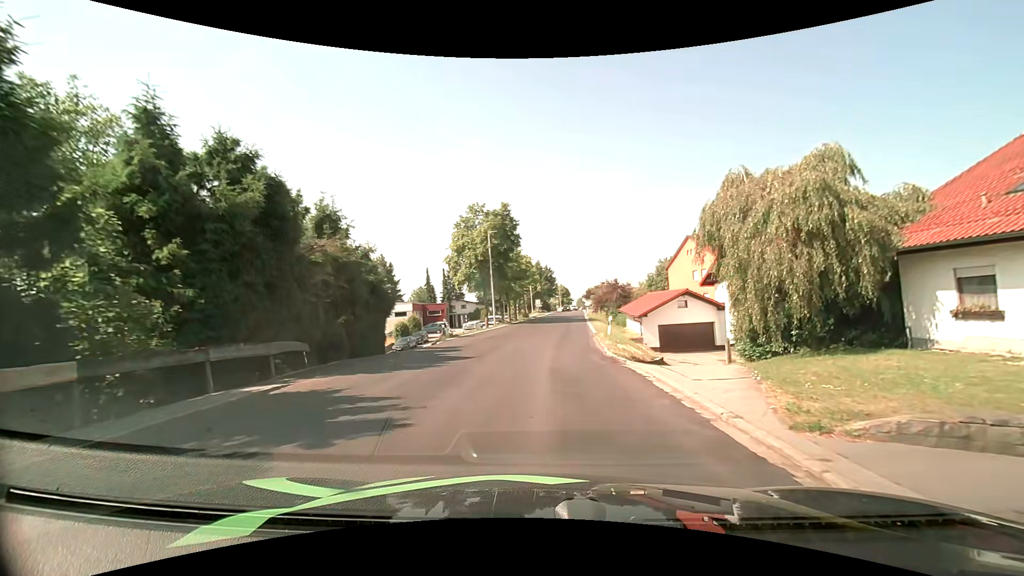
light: Day
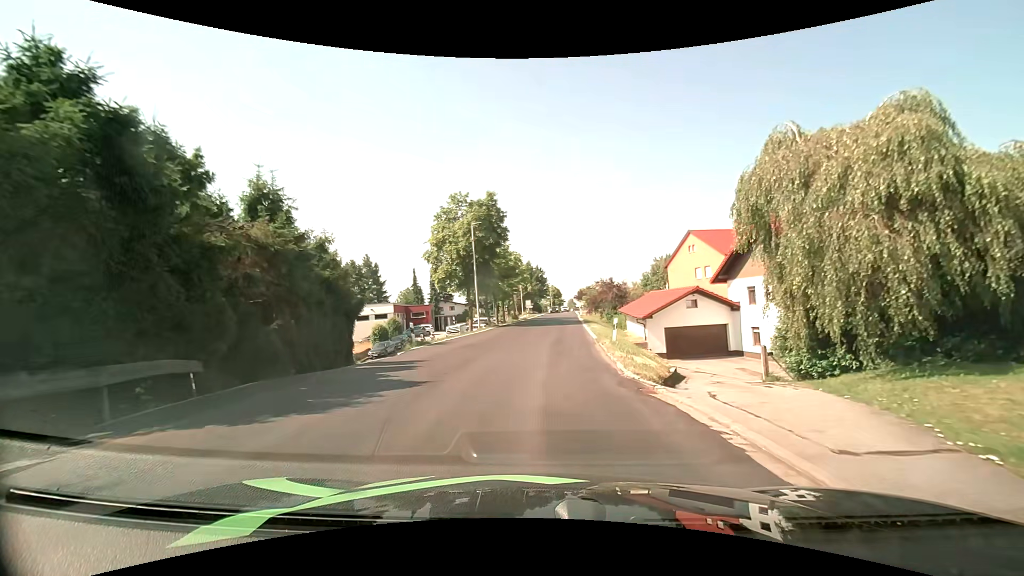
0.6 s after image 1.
(0.0, +4.8) m; +1°
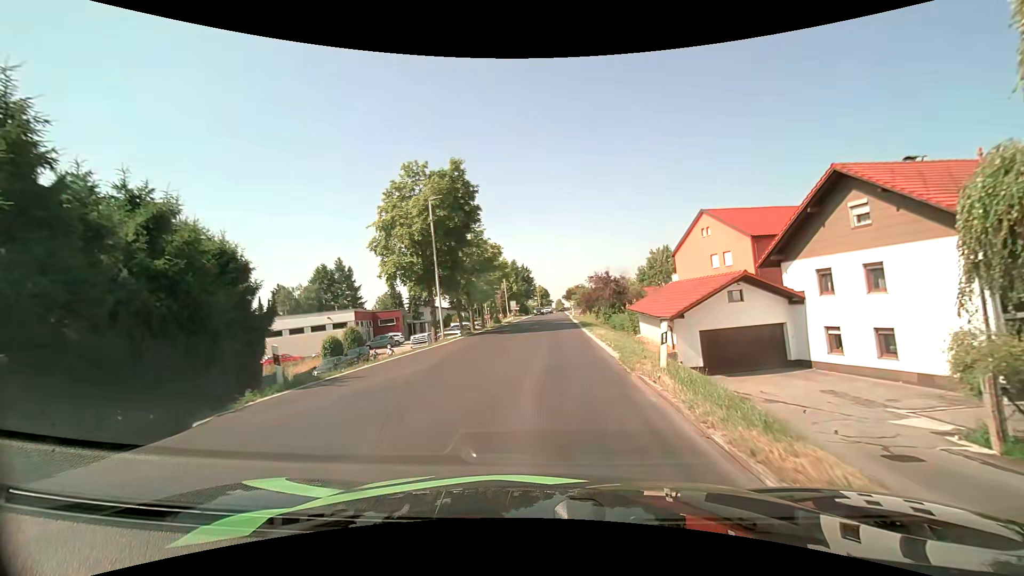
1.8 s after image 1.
(+0.1, +9.9) m; 0°
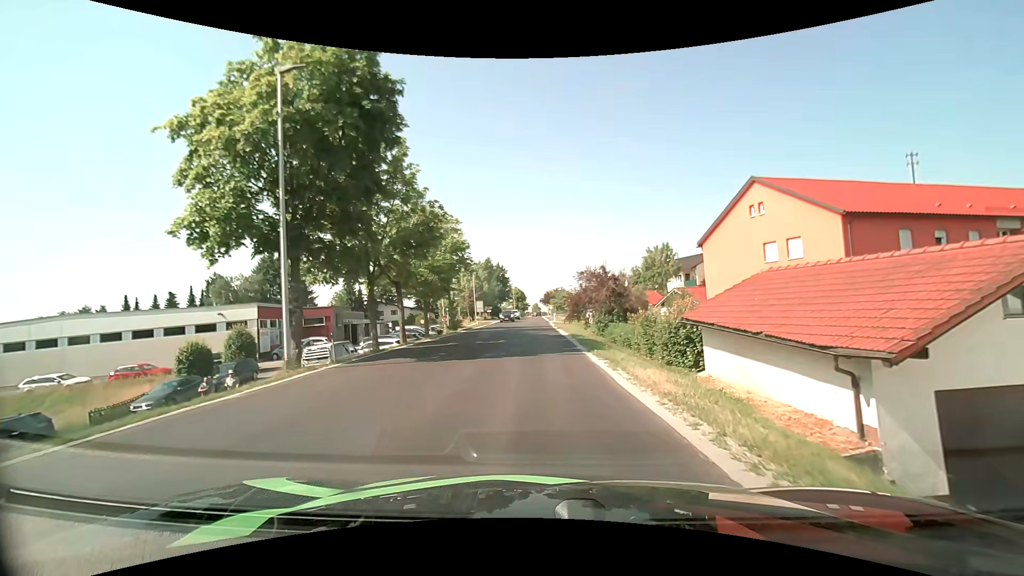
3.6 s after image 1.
(+0.6, +15.3) m; +4°
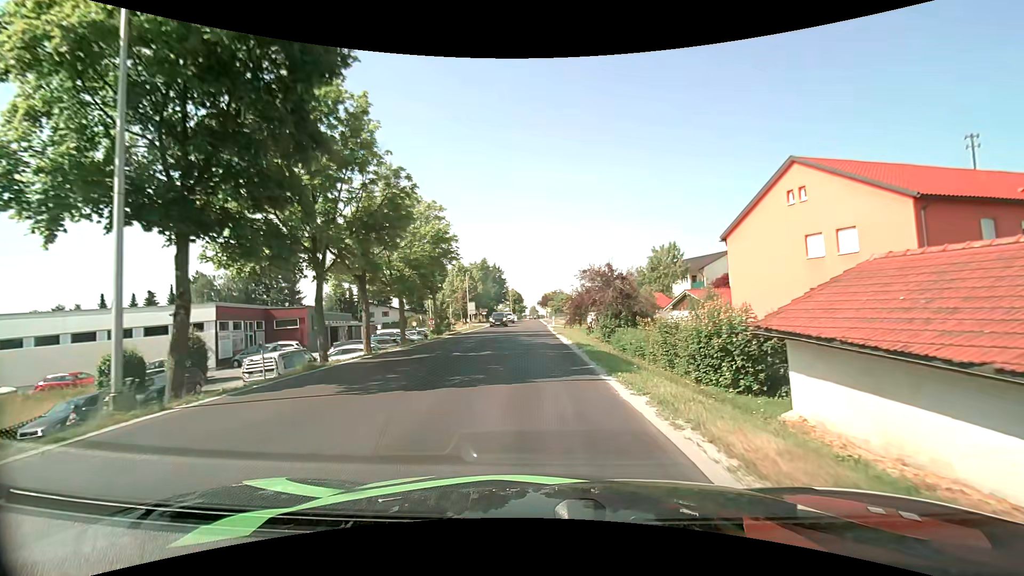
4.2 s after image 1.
(0.0, +5.2) m; 0°
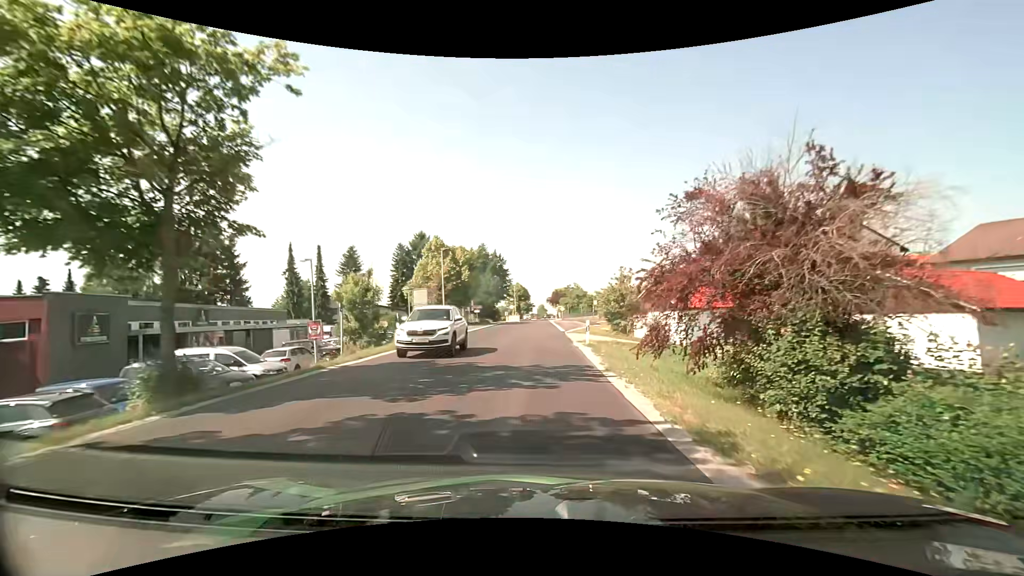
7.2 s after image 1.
(-0.2, +27.1) m; -1°
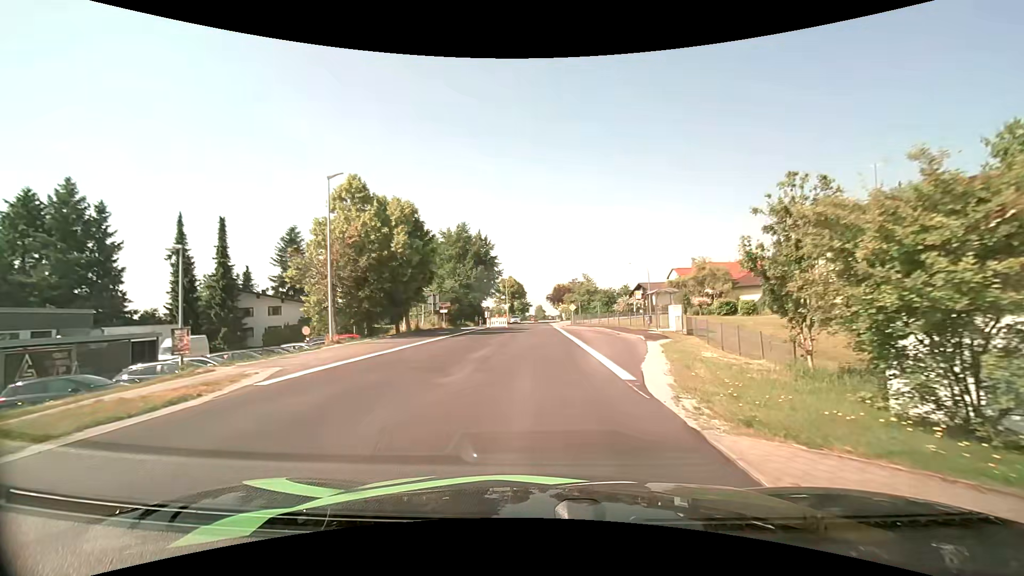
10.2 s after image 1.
(-0.1, +28.4) m; 0°
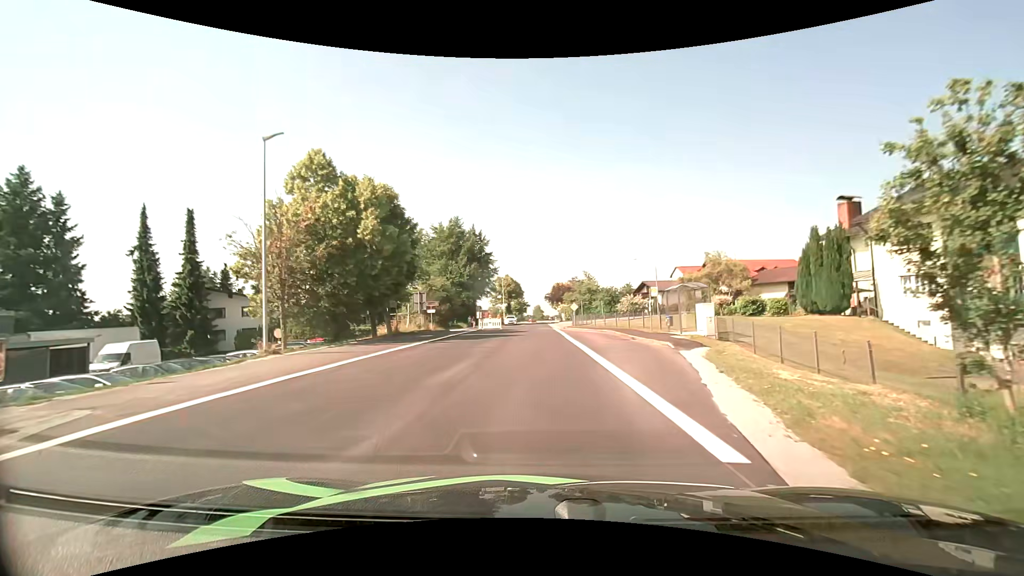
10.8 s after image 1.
(0.0, +5.6) m; 0°
(0, +10) (0, +20) (0, +30) (0, +40) (0, +50) (0, +60) (-1, +70) (0, +80) (0, +90) (+1, +100) m
